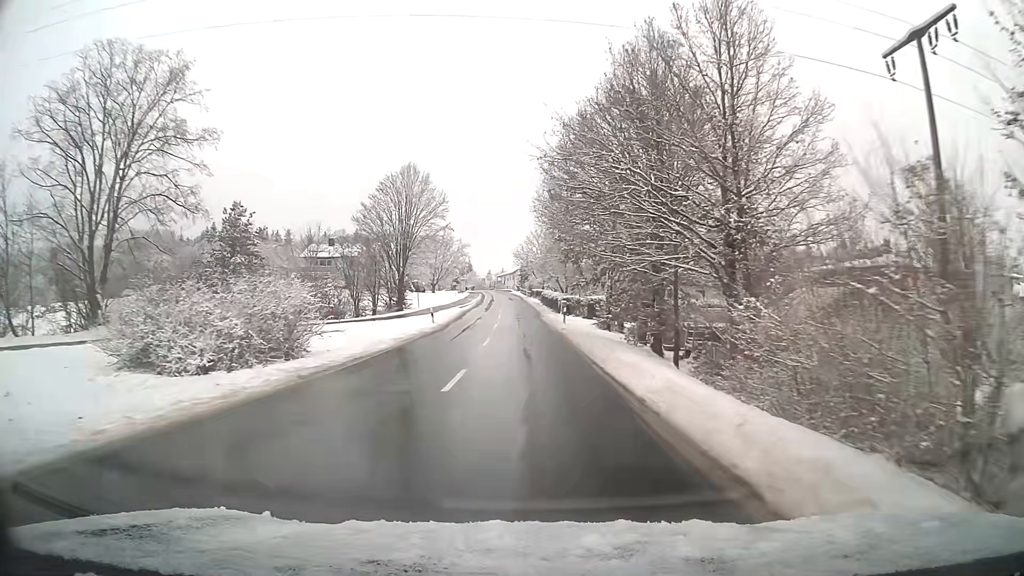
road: tertiary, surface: asphalt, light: Day
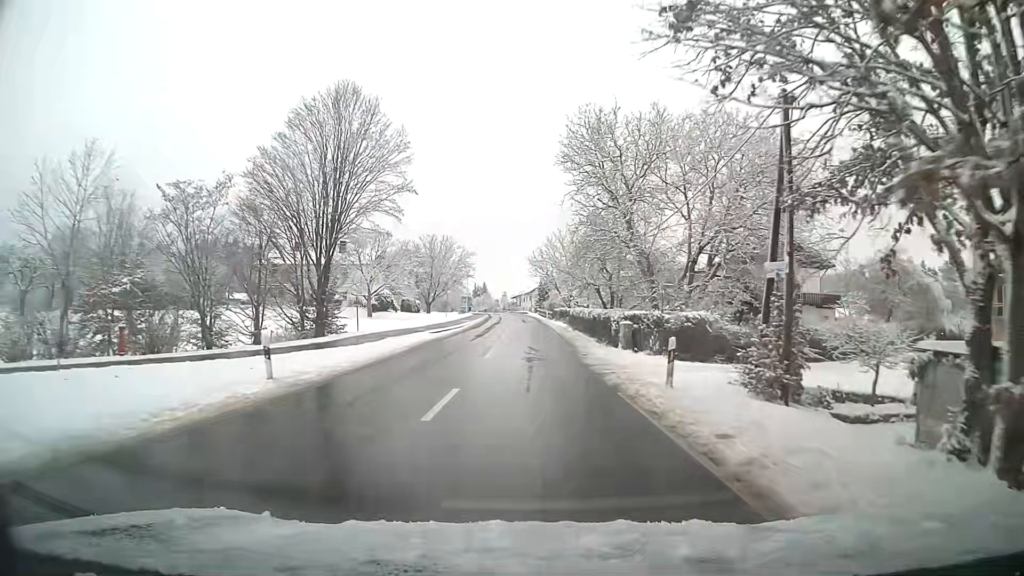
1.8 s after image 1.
(-0.3, +26.9) m; -1°
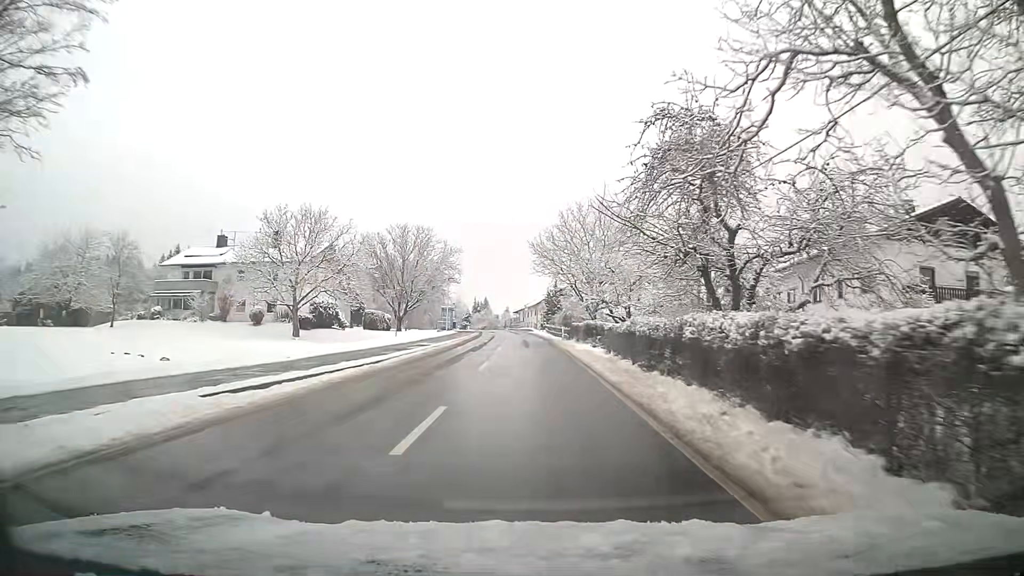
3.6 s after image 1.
(-0.2, +26.2) m; -1°
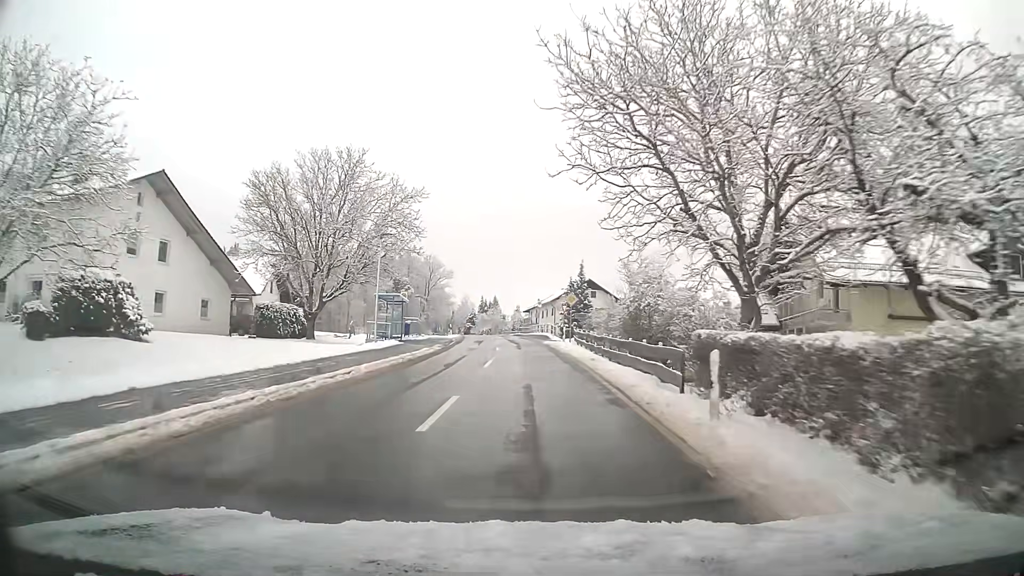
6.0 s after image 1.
(-0.4, +34.4) m; -1°
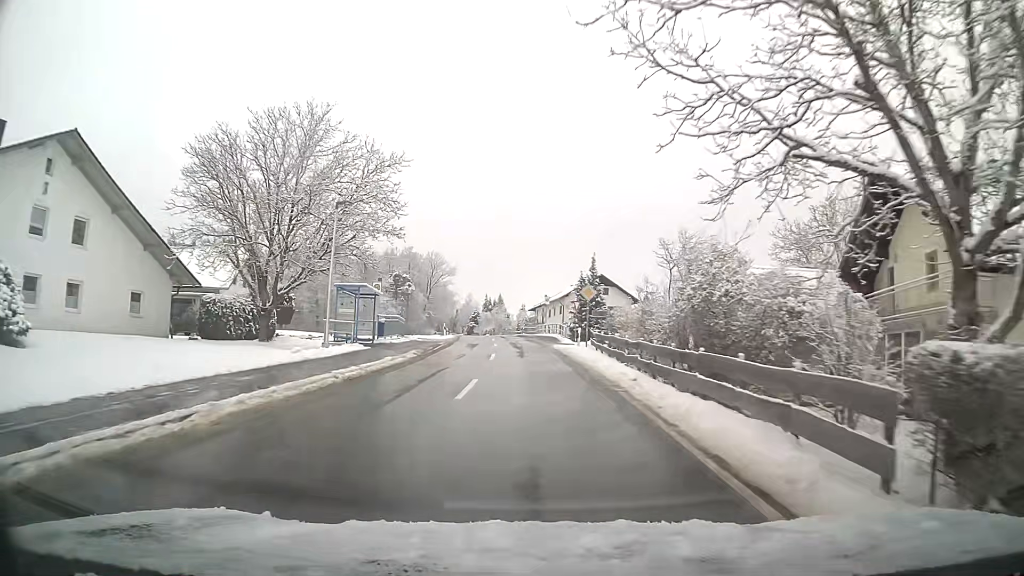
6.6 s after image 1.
(0.0, +8.6) m; 0°
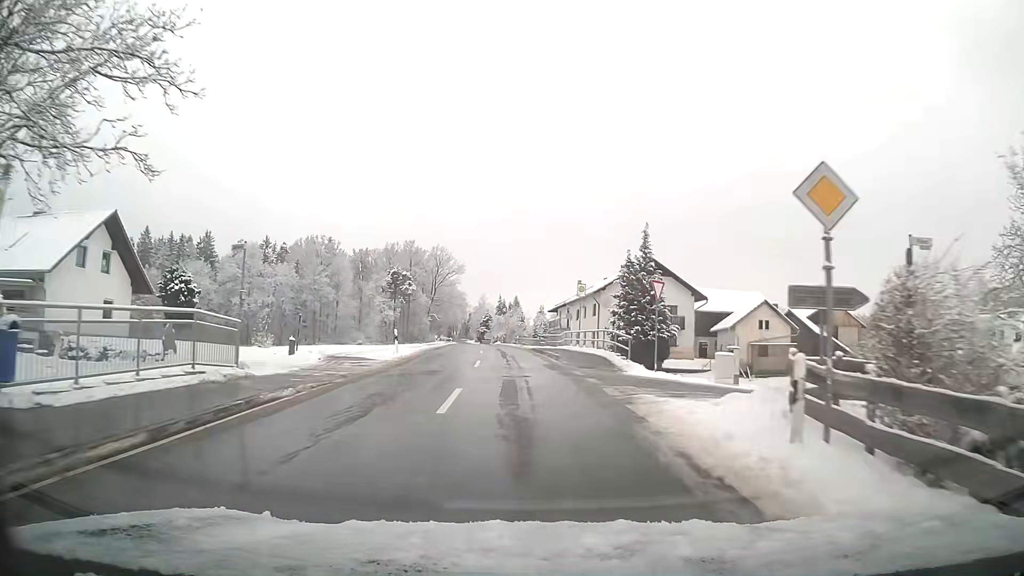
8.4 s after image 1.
(-0.4, +25.8) m; -2°
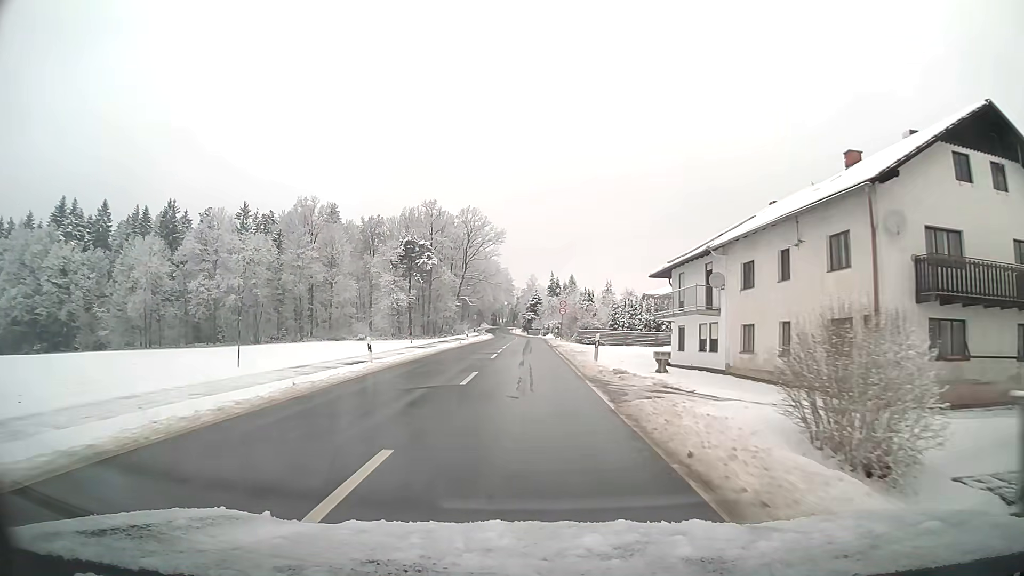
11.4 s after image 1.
(-1.8, +43.0) m; -5°
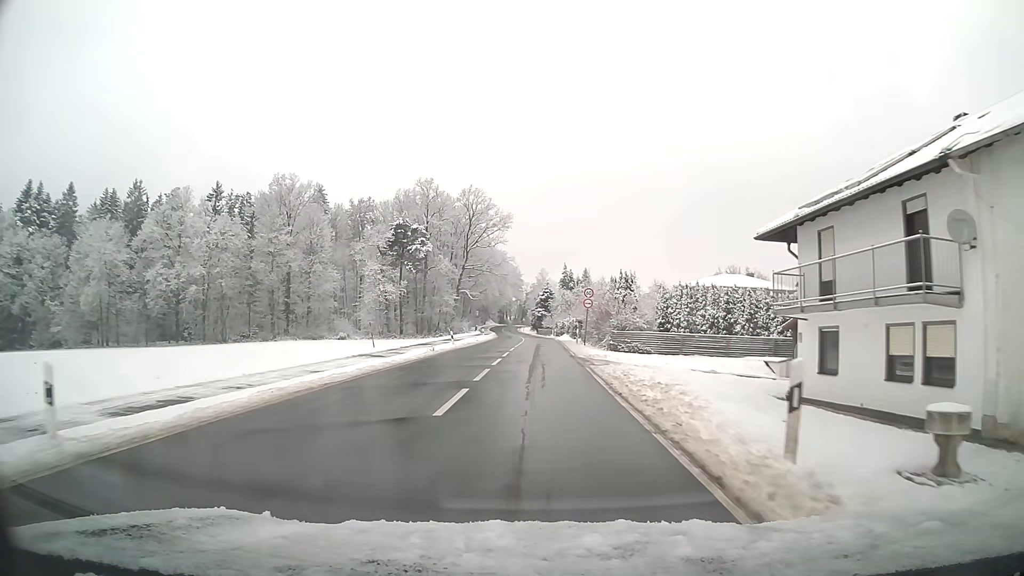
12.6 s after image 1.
(-0.1, +17.5) m; 0°
